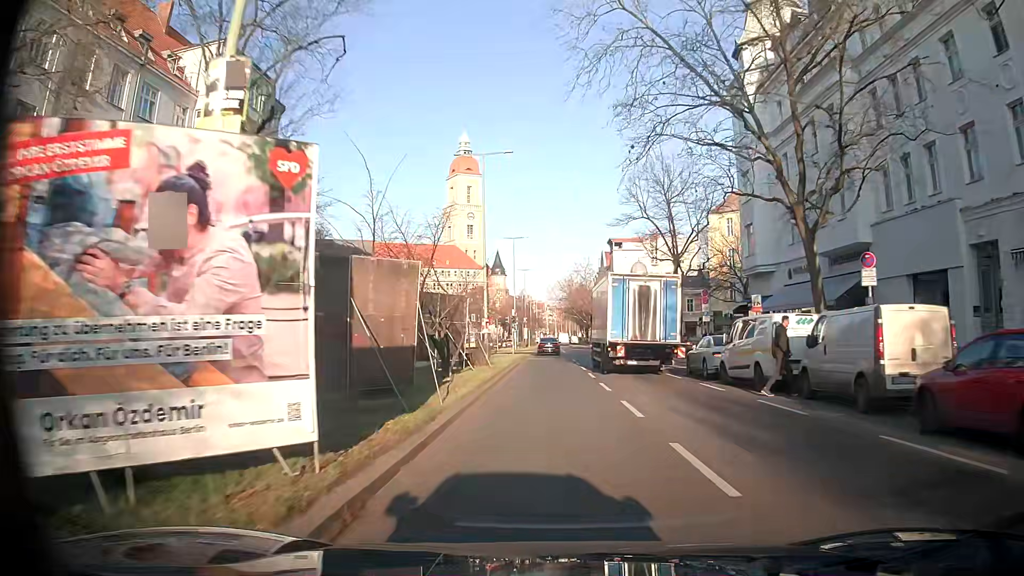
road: tertiary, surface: asphalt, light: Day
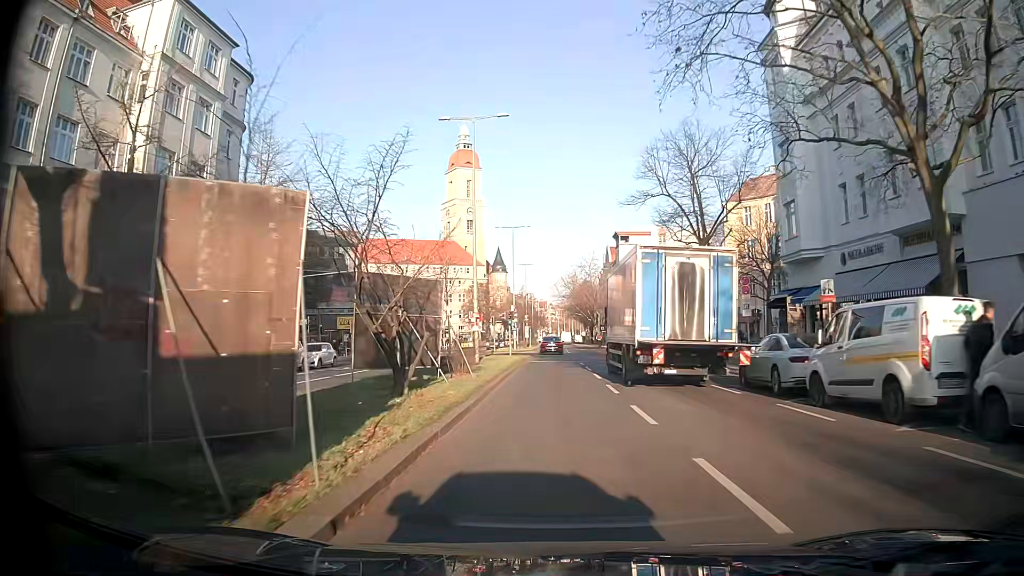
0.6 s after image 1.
(0.0, +7.2) m; -1°
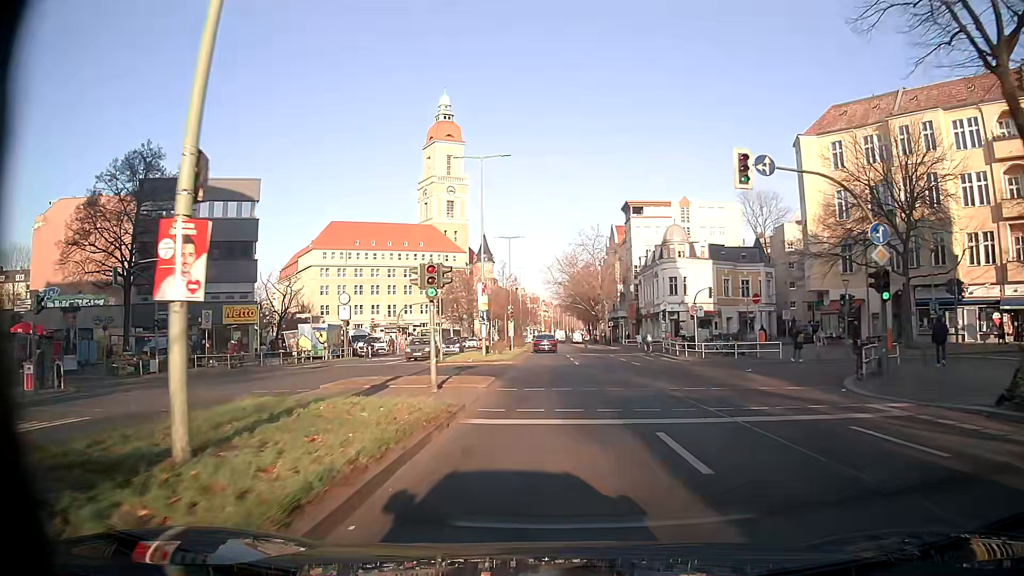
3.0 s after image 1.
(+0.4, +27.9) m; +1°
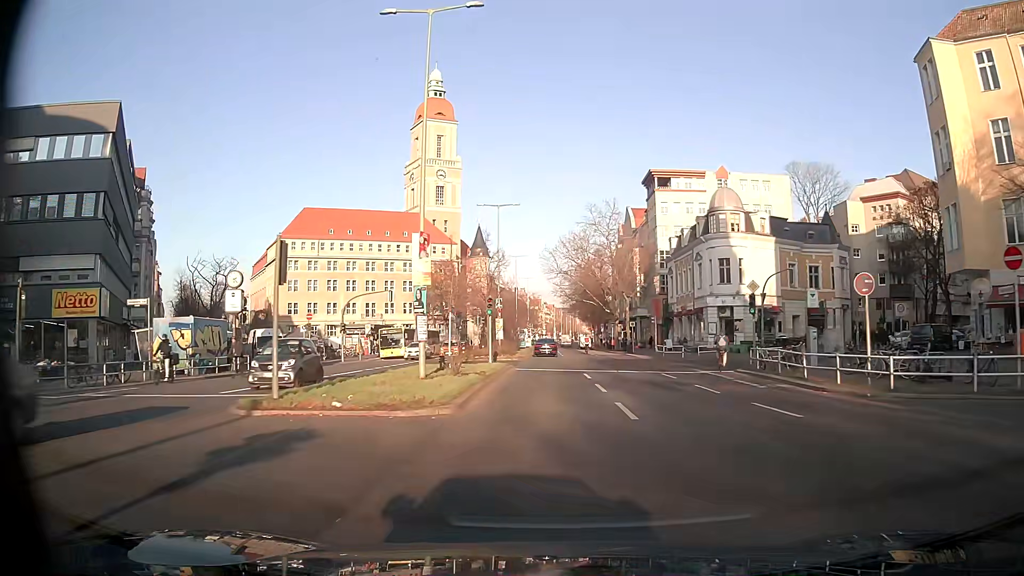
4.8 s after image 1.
(+0.1, +21.5) m; +1°
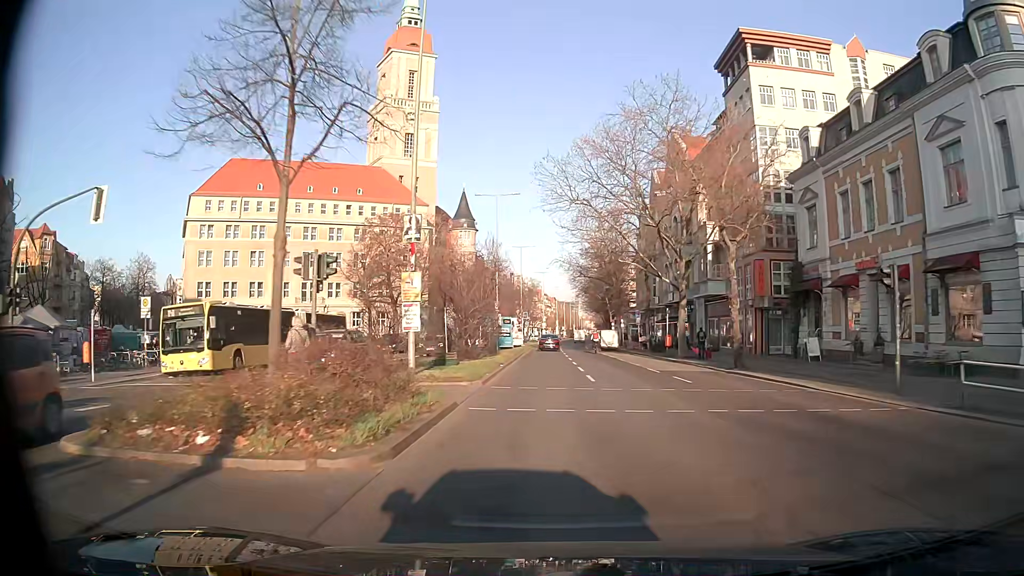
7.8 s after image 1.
(-0.4, +38.0) m; -1°
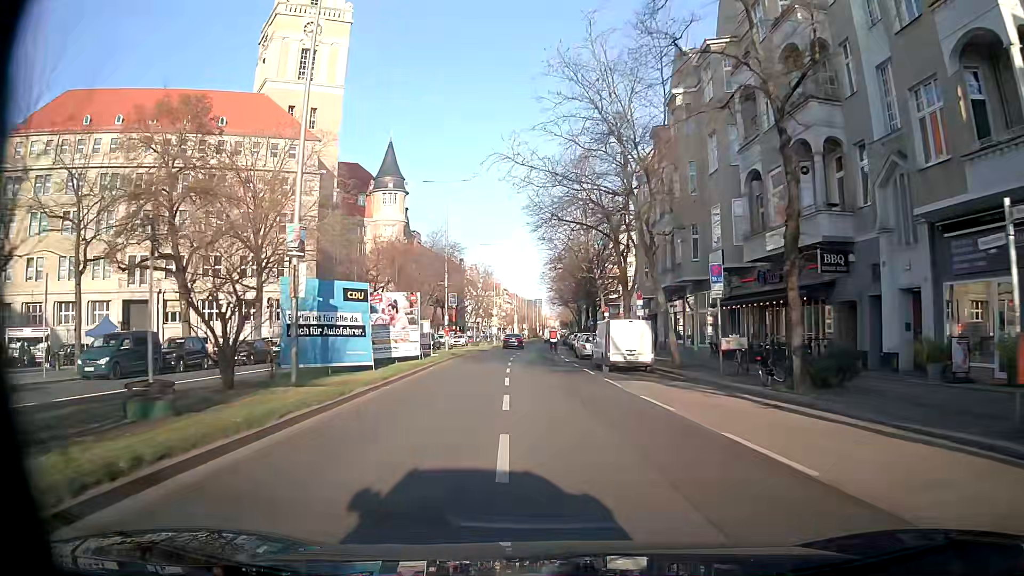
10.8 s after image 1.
(+1.3, +38.5) m; +3°
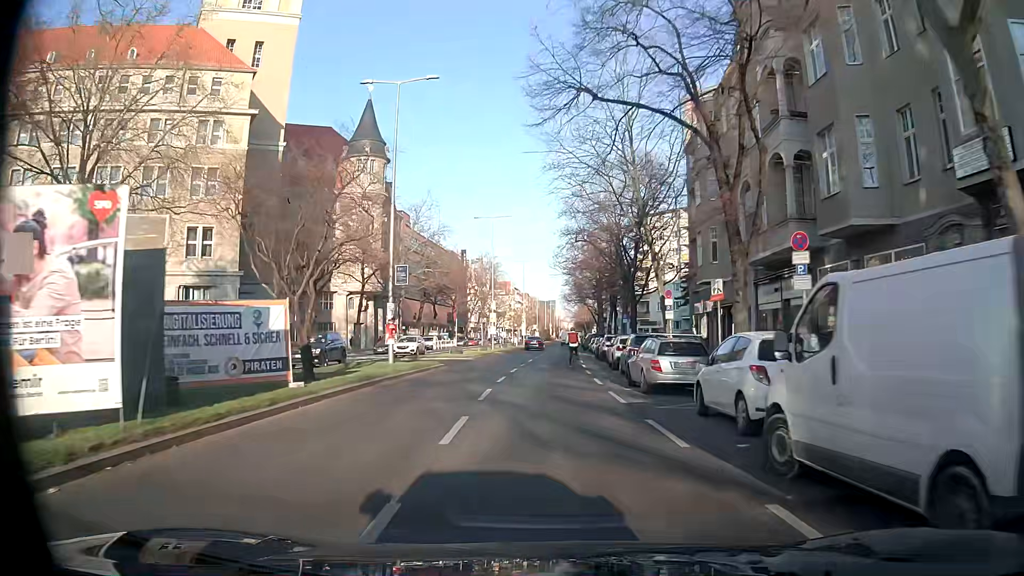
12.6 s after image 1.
(0.0, +21.8) m; -1°
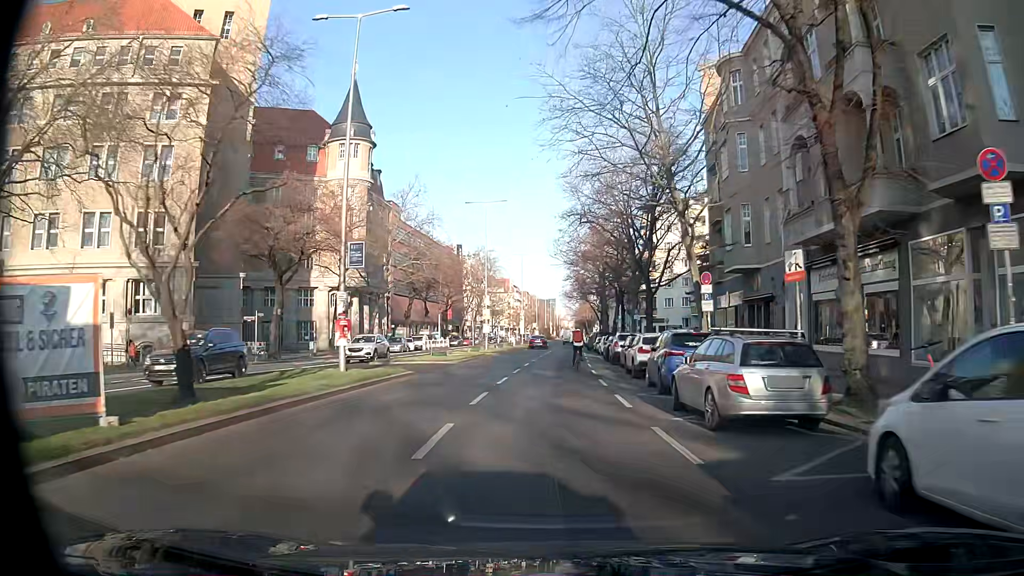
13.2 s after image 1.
(+0.1, +7.1) m; +1°
